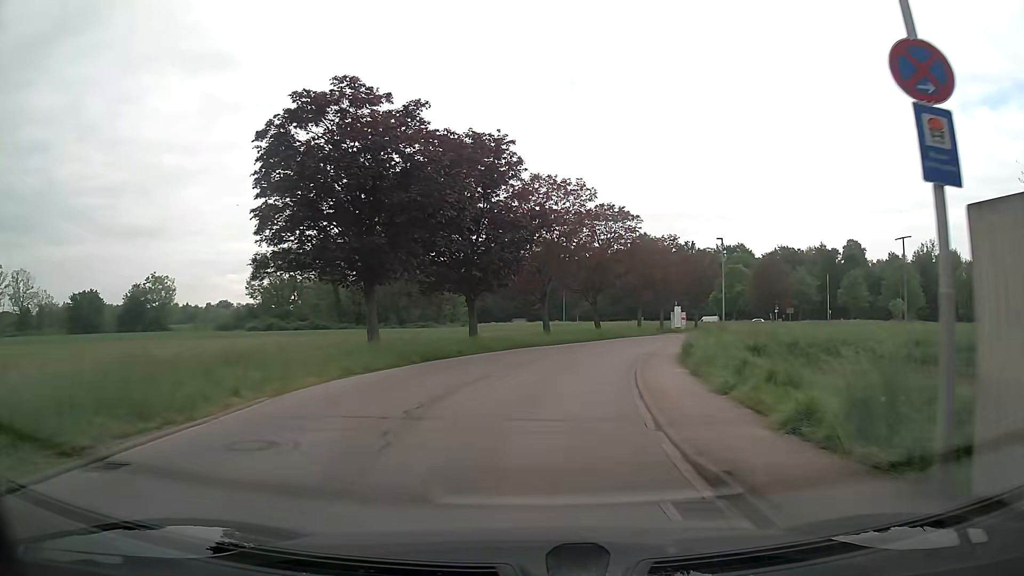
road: unclassified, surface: asphalt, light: Day
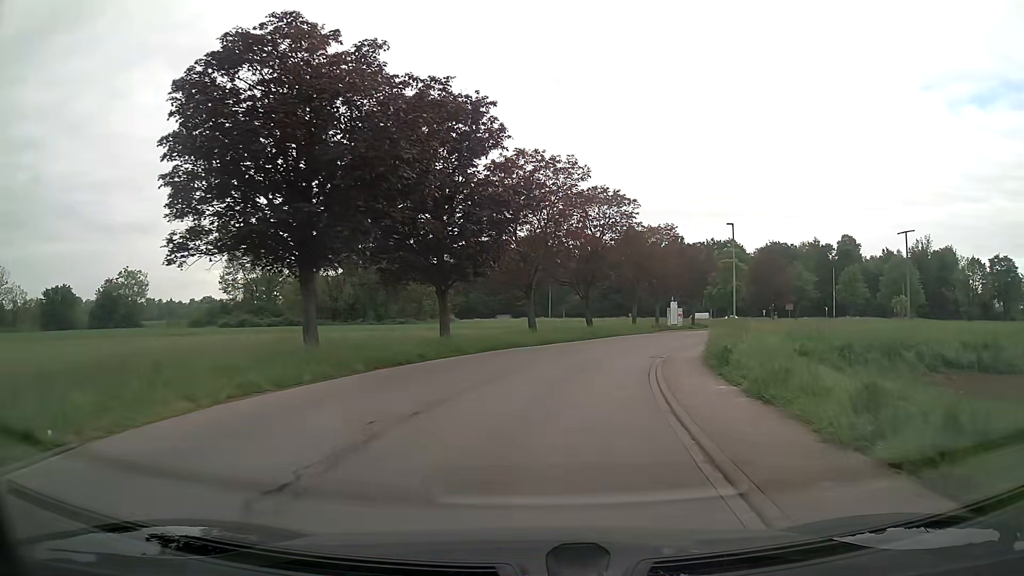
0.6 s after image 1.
(0.0, +5.4) m; +1°
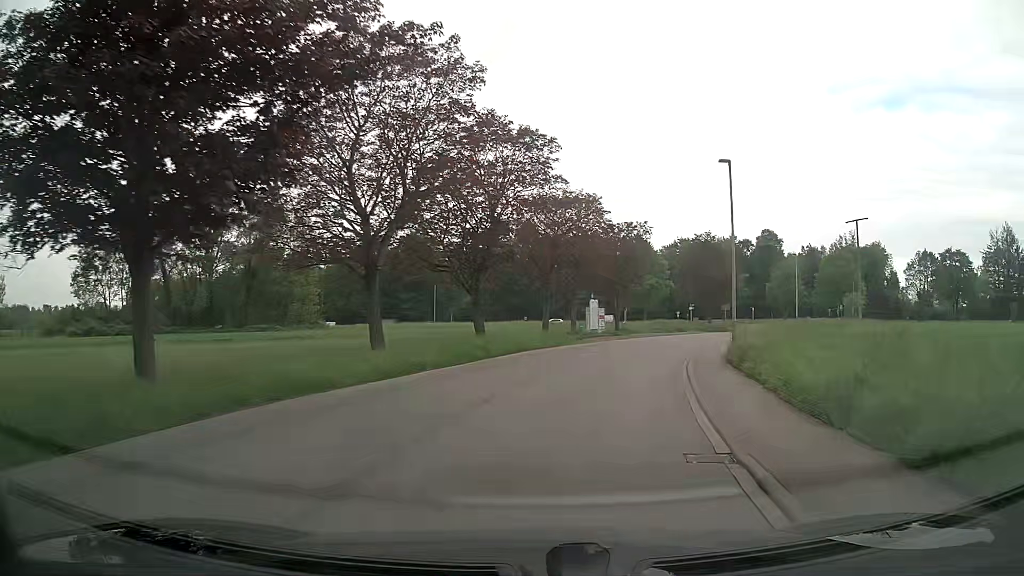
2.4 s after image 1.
(+1.1, +16.3) m; +9°
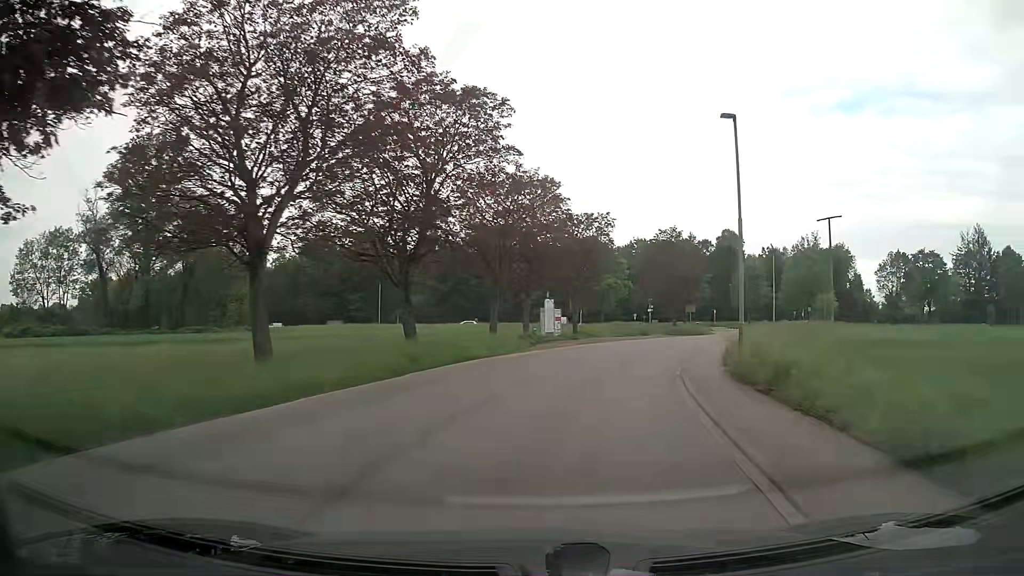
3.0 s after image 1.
(+0.2, +5.5) m; +5°
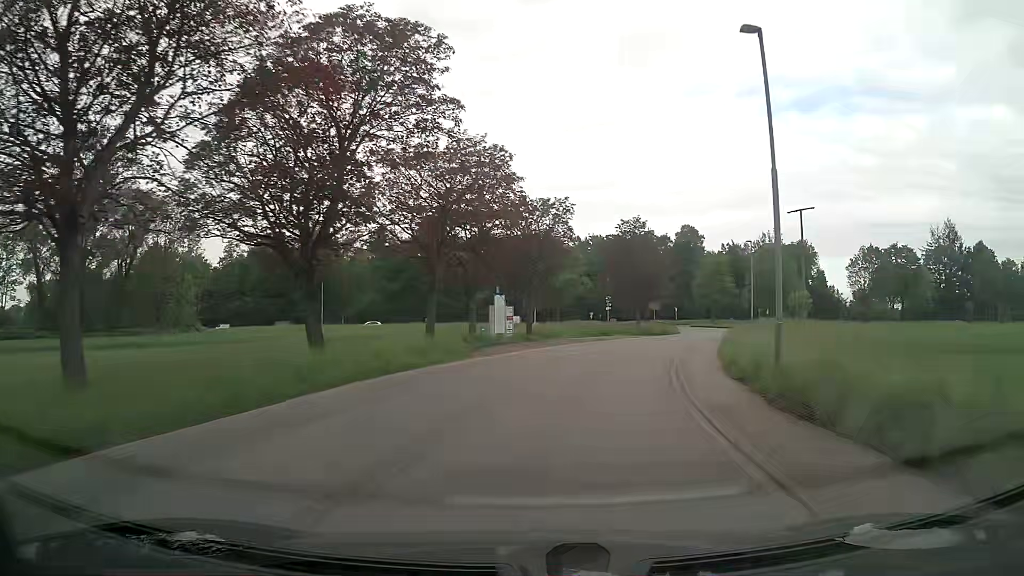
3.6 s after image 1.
(+0.1, +5.5) m; +3°
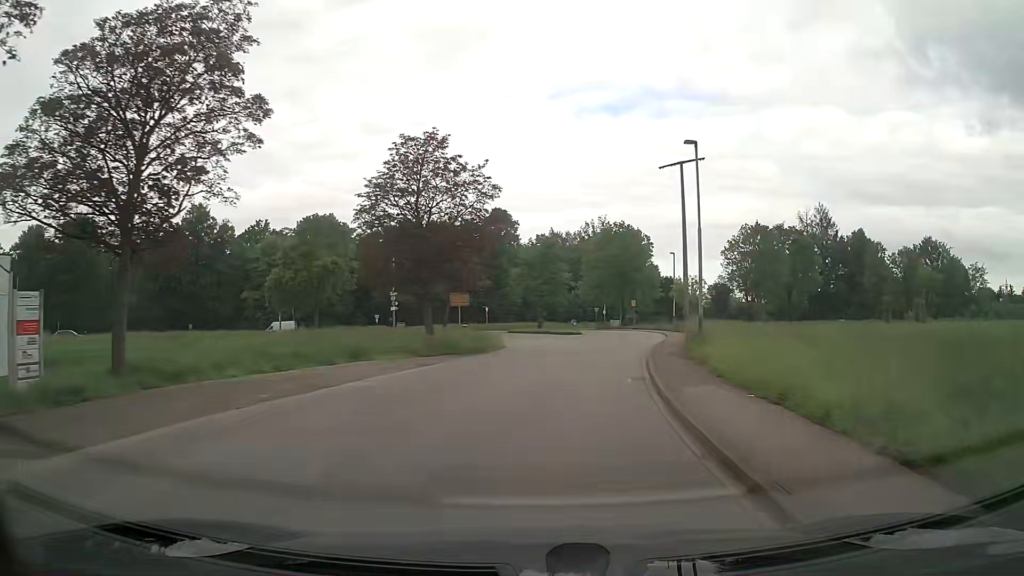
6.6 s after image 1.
(+4.2, +27.3) m; +17°
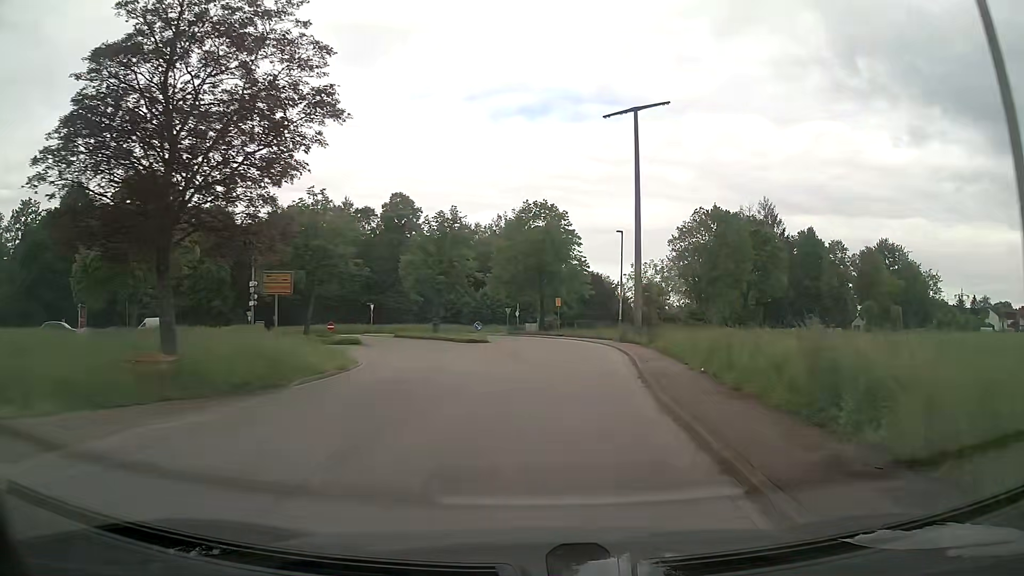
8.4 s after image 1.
(+1.0, +16.3) m; +7°
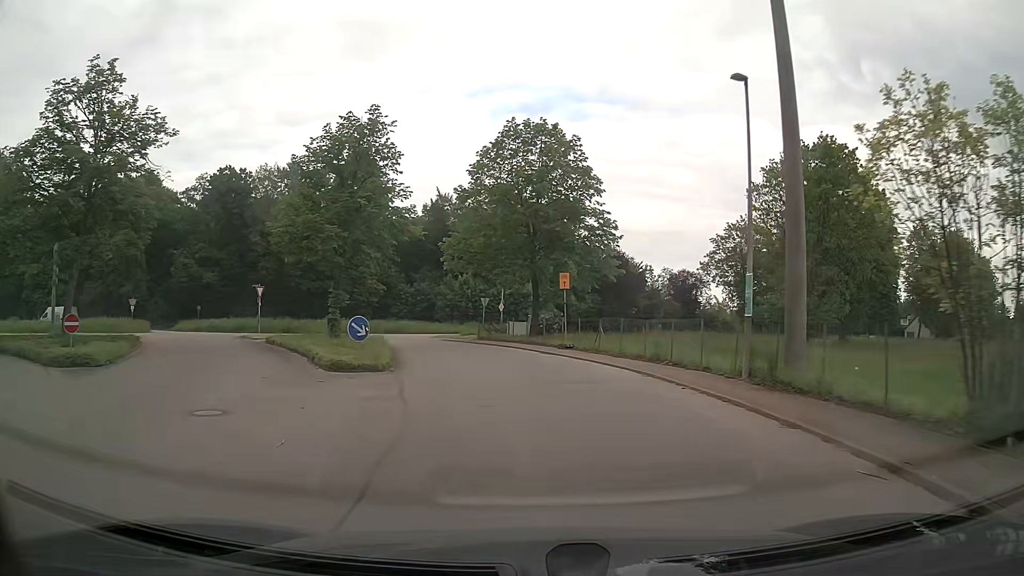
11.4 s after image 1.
(+0.7, +26.0) m; 0°
(-1, +10) (-2, +20) (-4, +30) (-10, +38) (-19, +42) (-28, +39) (-35, +32) (-41, +24) (-48, +16) (-54, +9) m
